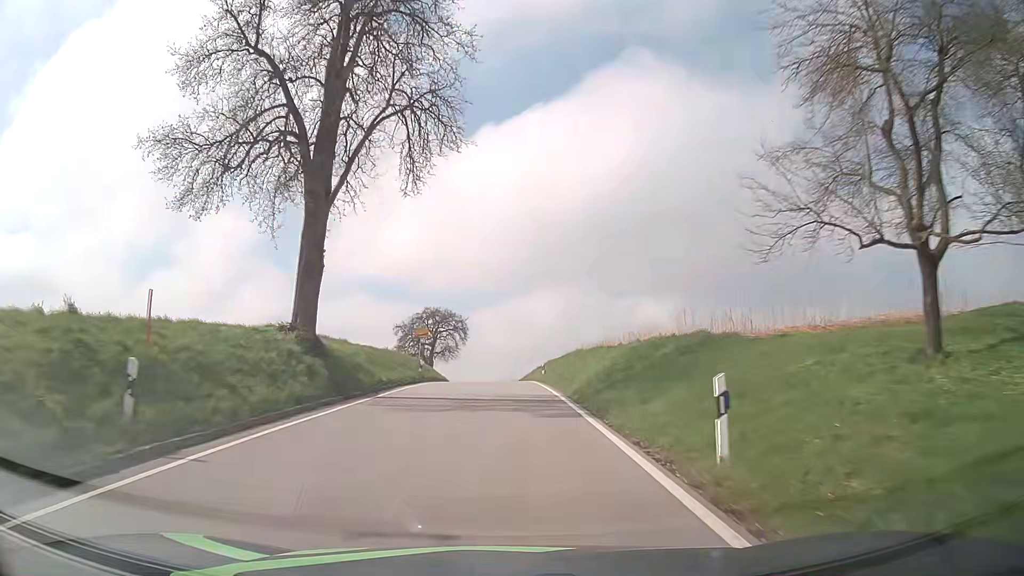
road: tertiary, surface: asphalt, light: Day
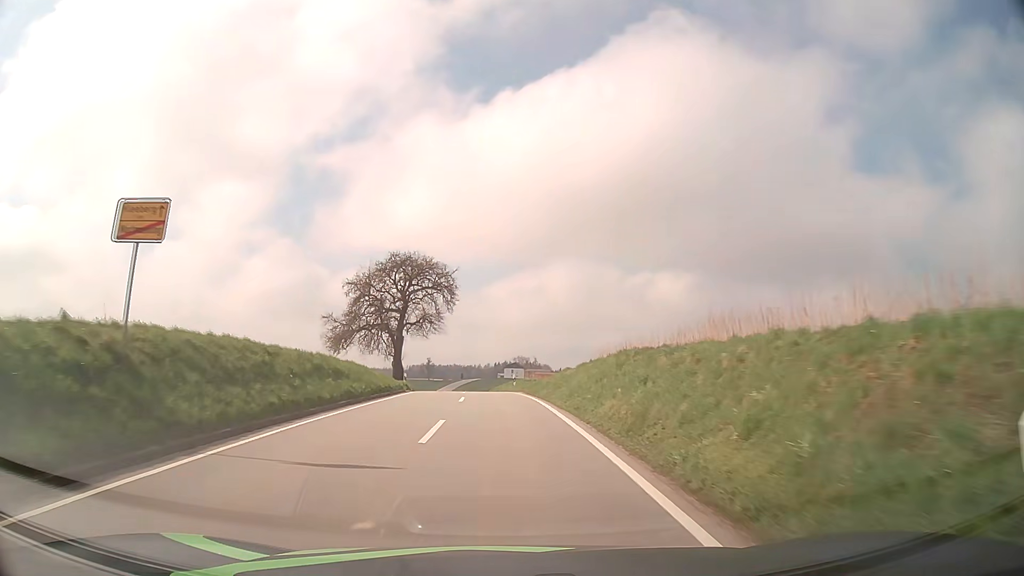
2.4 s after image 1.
(-0.2, +36.7) m; -1°
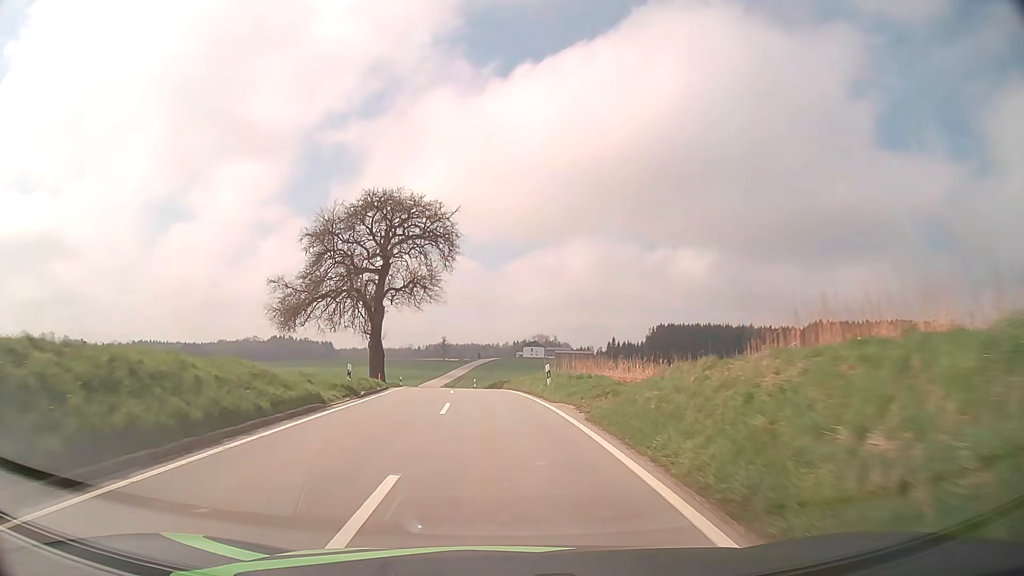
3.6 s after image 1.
(-0.2, +19.6) m; -1°
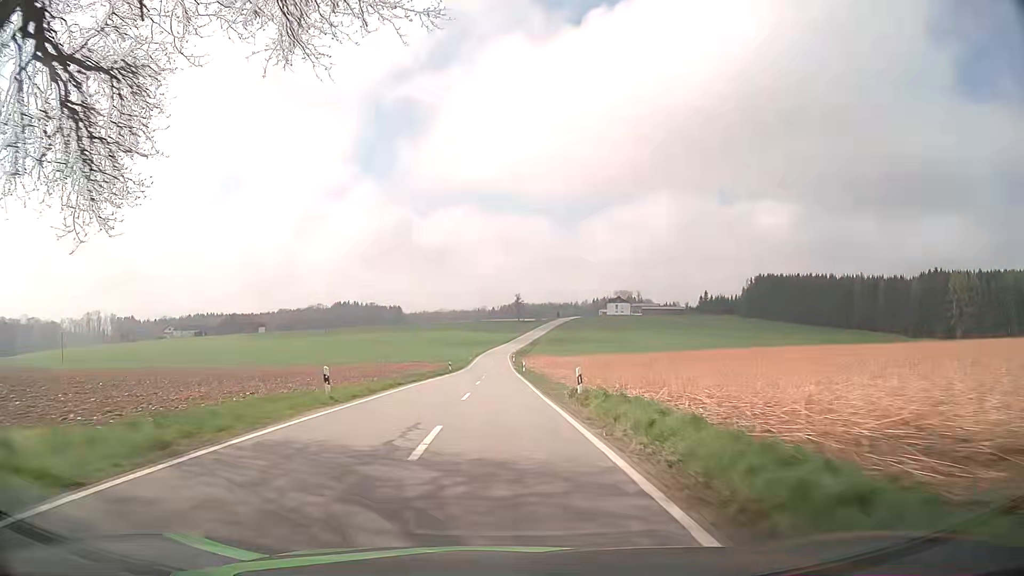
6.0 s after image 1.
(-2.4, +43.5) m; -6°
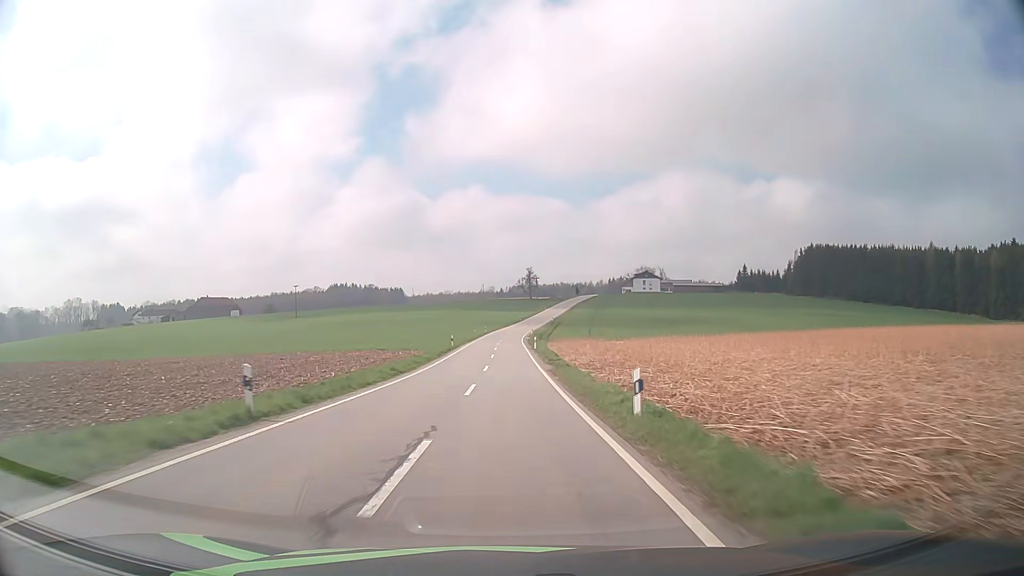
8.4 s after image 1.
(-0.8, +51.3) m; -1°
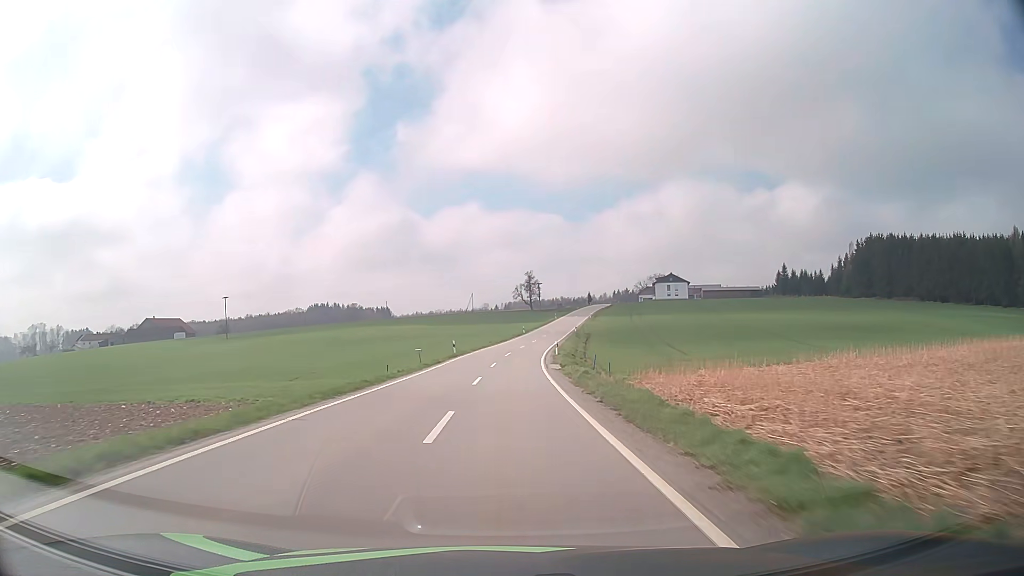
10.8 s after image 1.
(+0.2, +56.0) m; +1°
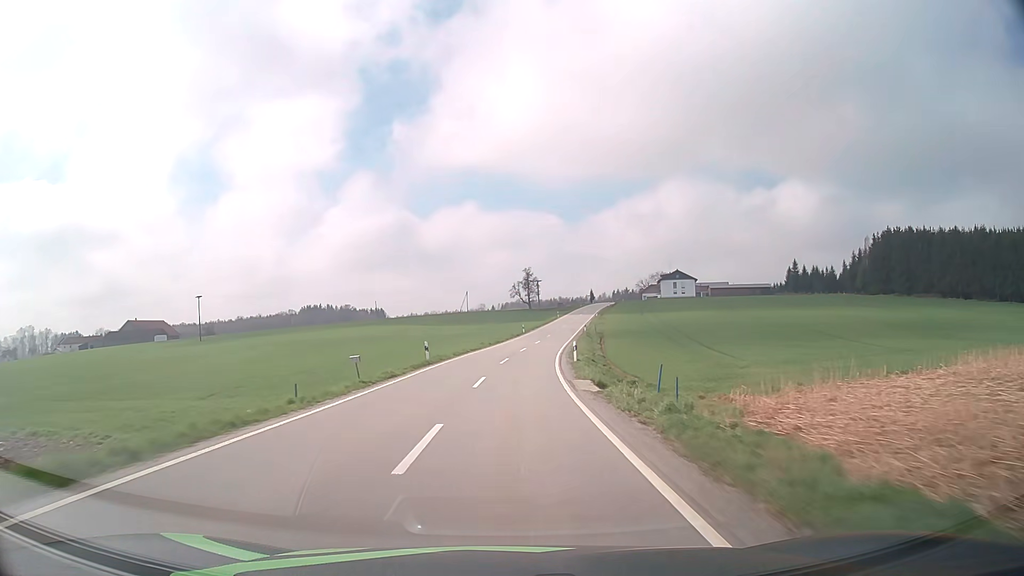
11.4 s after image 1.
(0.0, +14.3) m; 0°
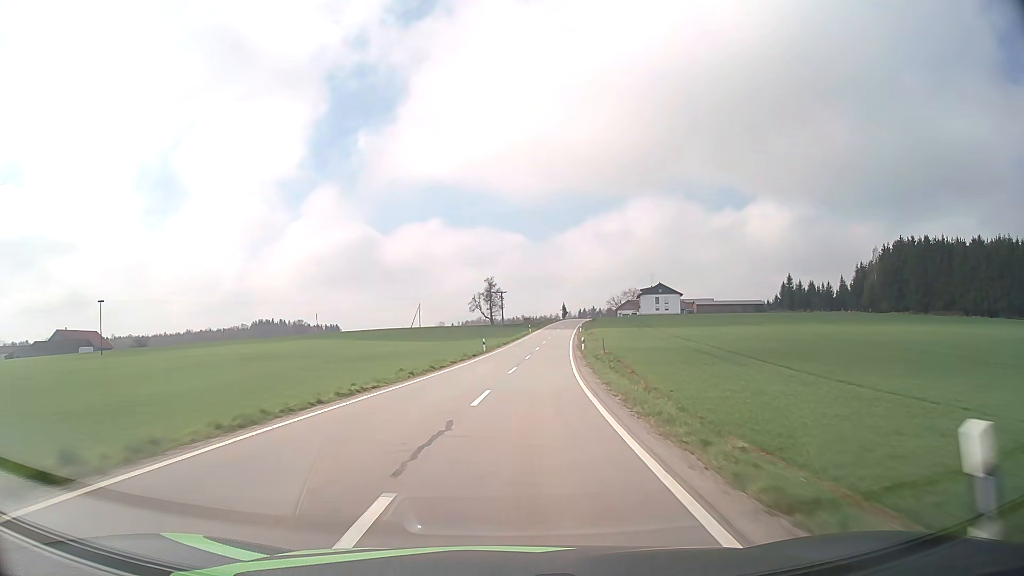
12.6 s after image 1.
(+0.6, +29.0) m; +3°
(0, +10) (+1, +20) (+1, +30) (+2, +40) (+3, +50) (+4, +60) (+5, +70) (+7, +80) (+8, +90) (+9, +100) m
